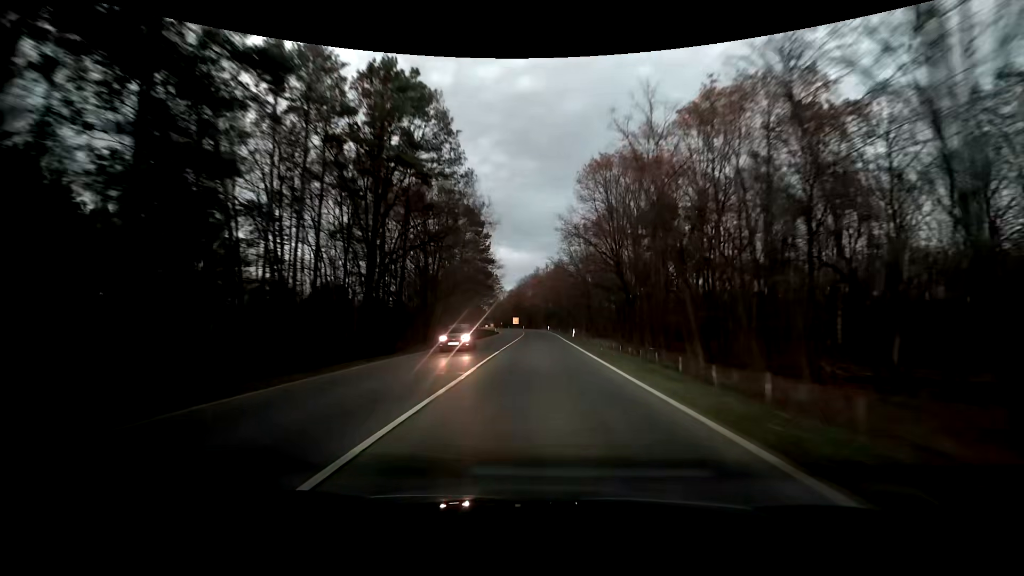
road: primary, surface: asphalt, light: Dusk
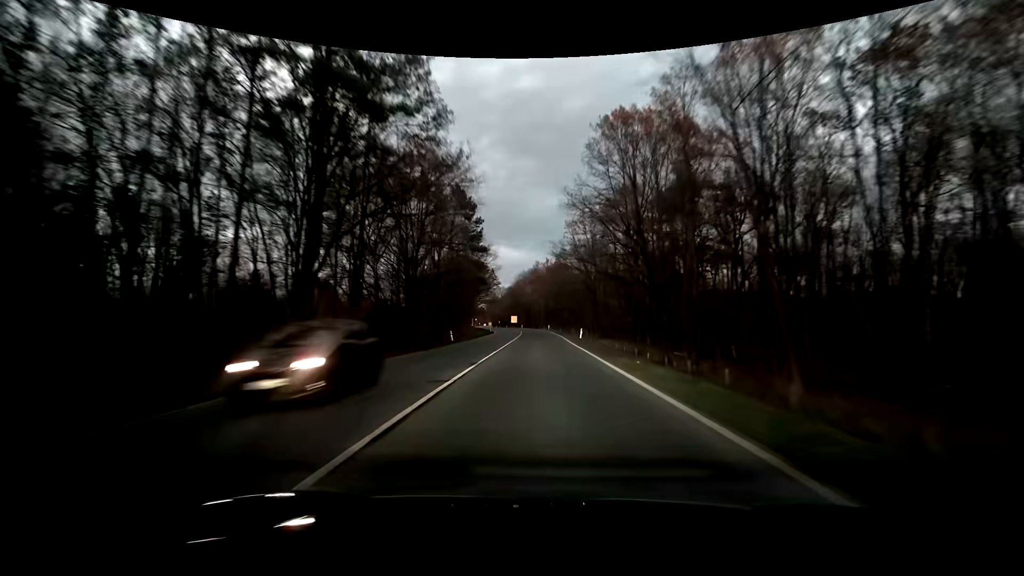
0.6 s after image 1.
(0.0, +10.1) m; +1°
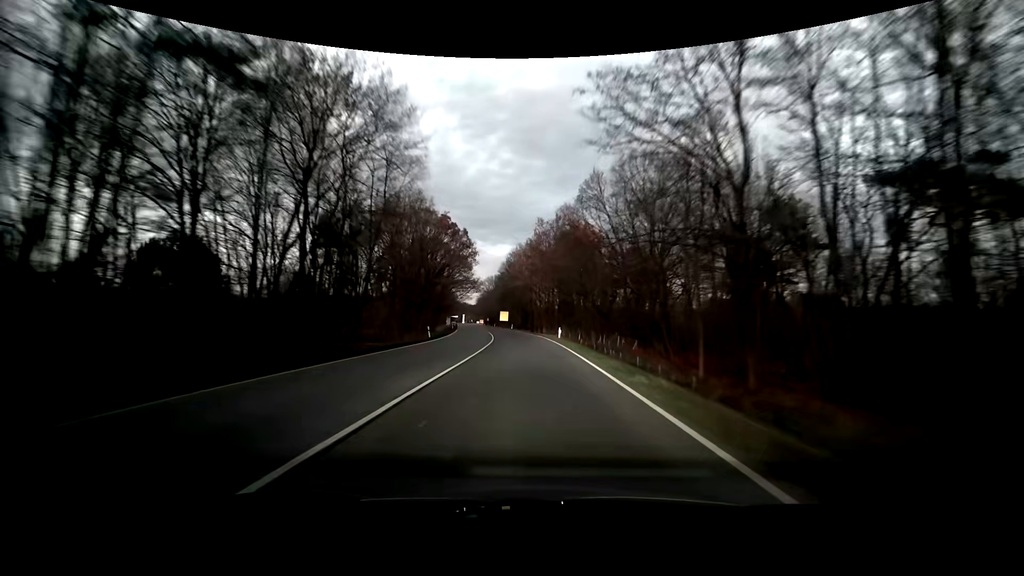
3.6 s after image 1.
(+0.1, +52.3) m; 0°
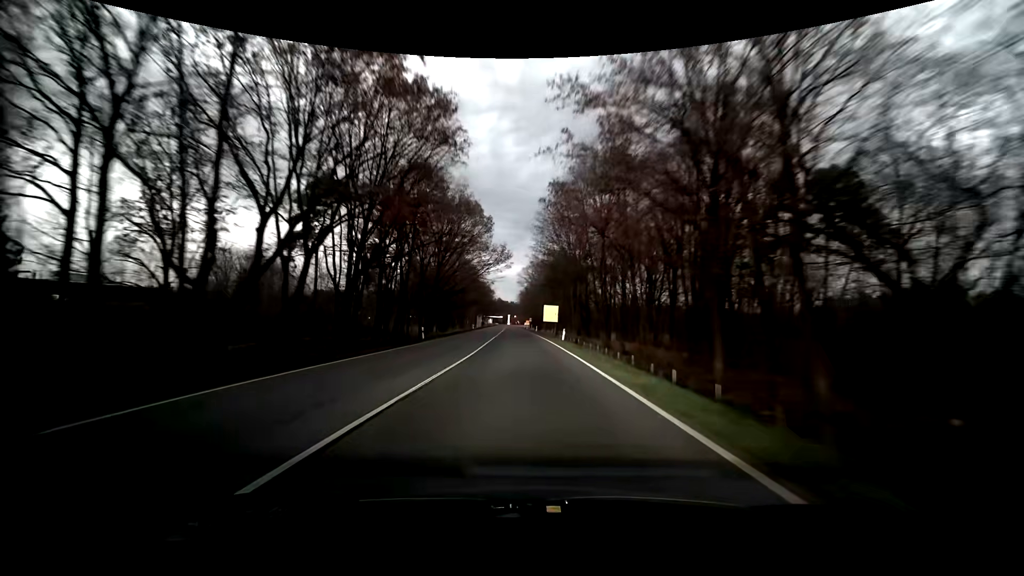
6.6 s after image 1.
(-2.2, +54.1) m; -6°
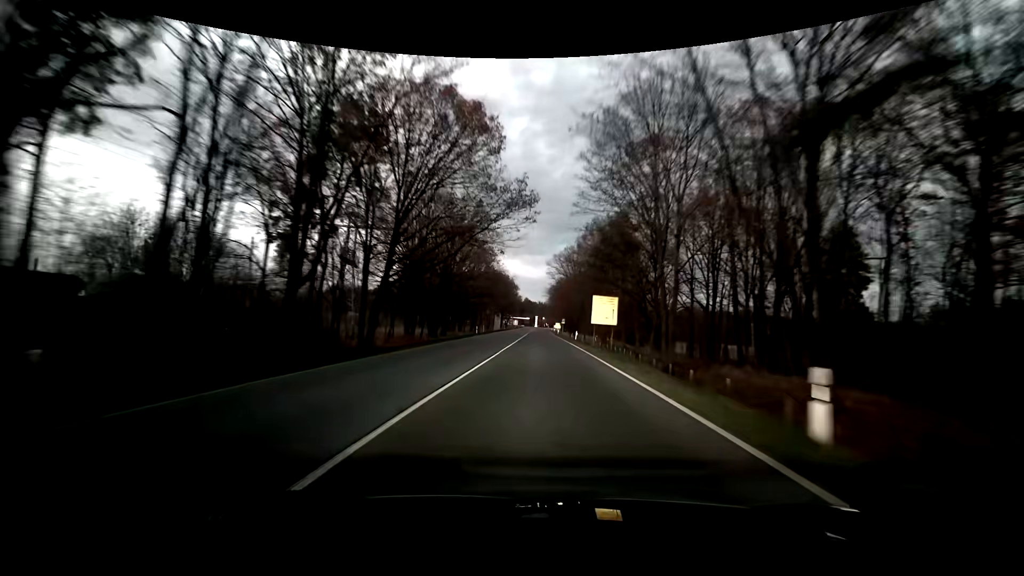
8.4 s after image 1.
(-1.4, +32.7) m; -5°
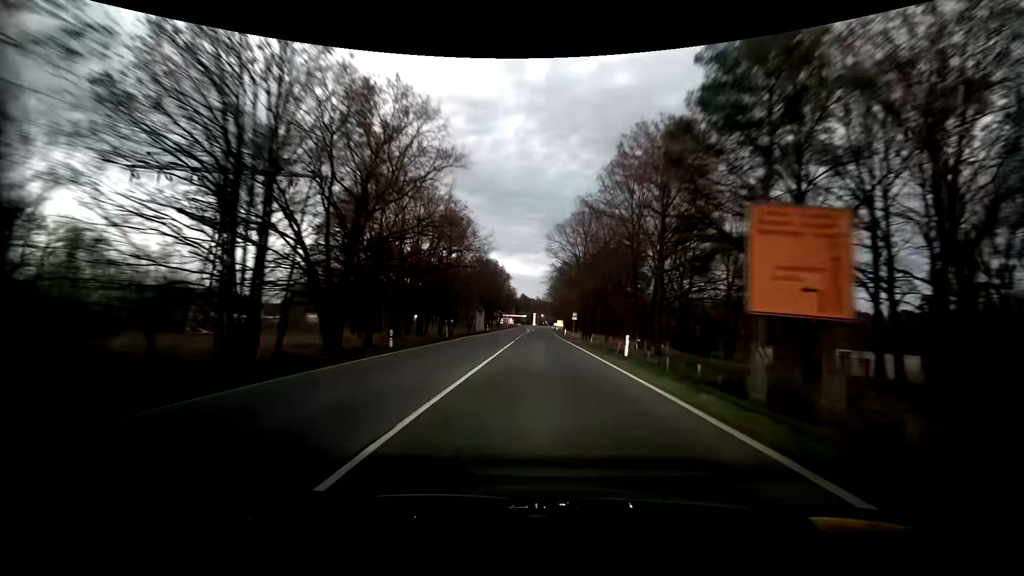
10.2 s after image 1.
(+0.6, +33.3) m; +1°
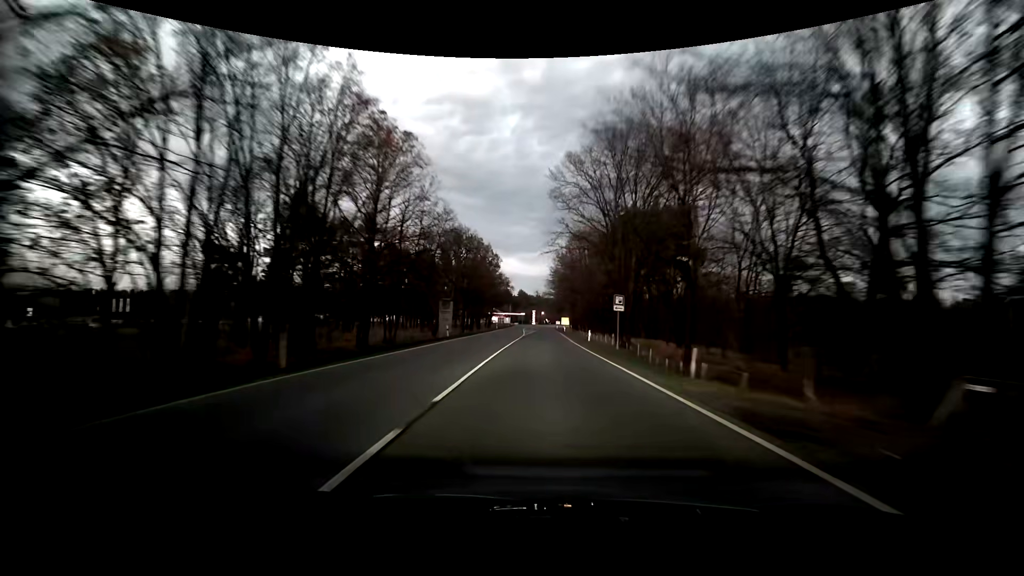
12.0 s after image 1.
(0.0, +33.8) m; 0°
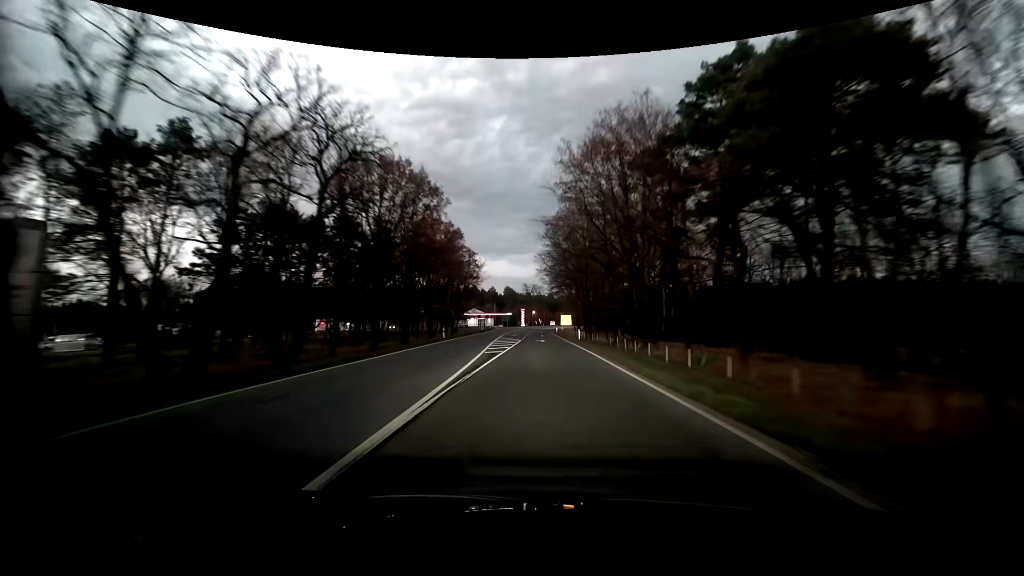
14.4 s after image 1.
(+0.2, +45.4) m; +1°
(0, +10) (0, +20) (0, +30) (0, +40) (0, +50) (0, +60) (+1, +70) (+1, +80) (+1, +90) (+1, +100) m
